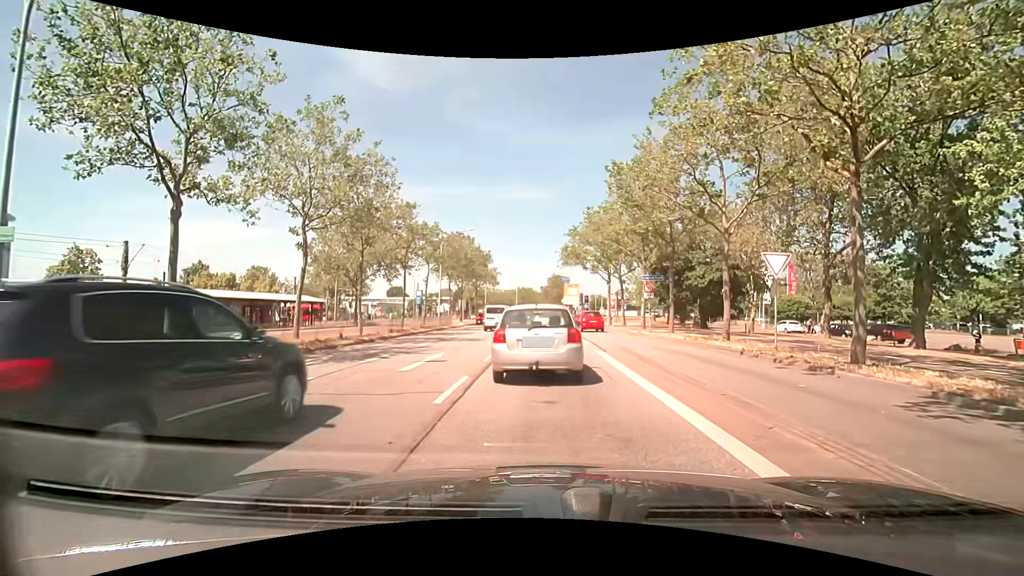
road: primary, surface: asphalt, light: Day
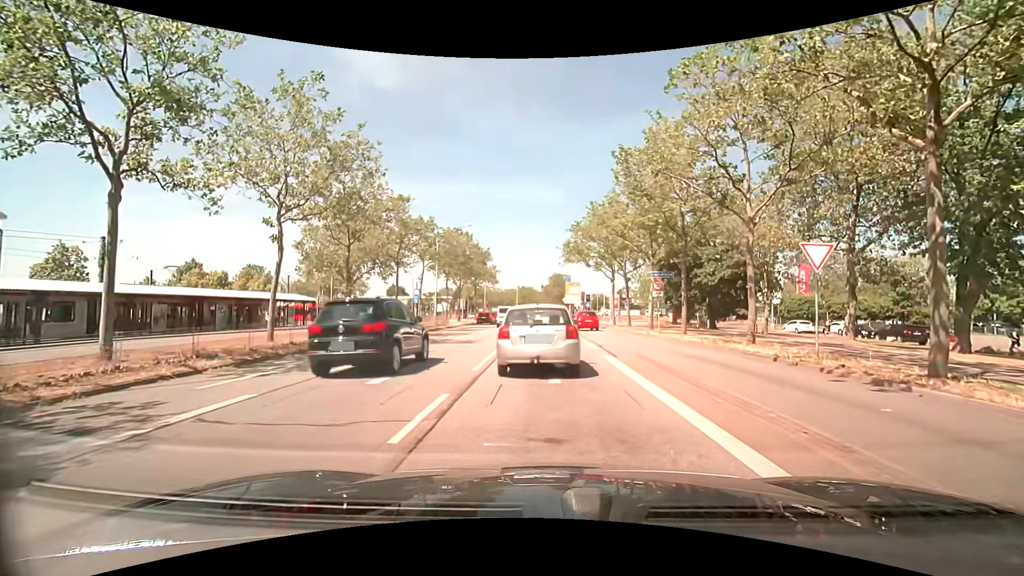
(0.0, +2.3) m; -1°
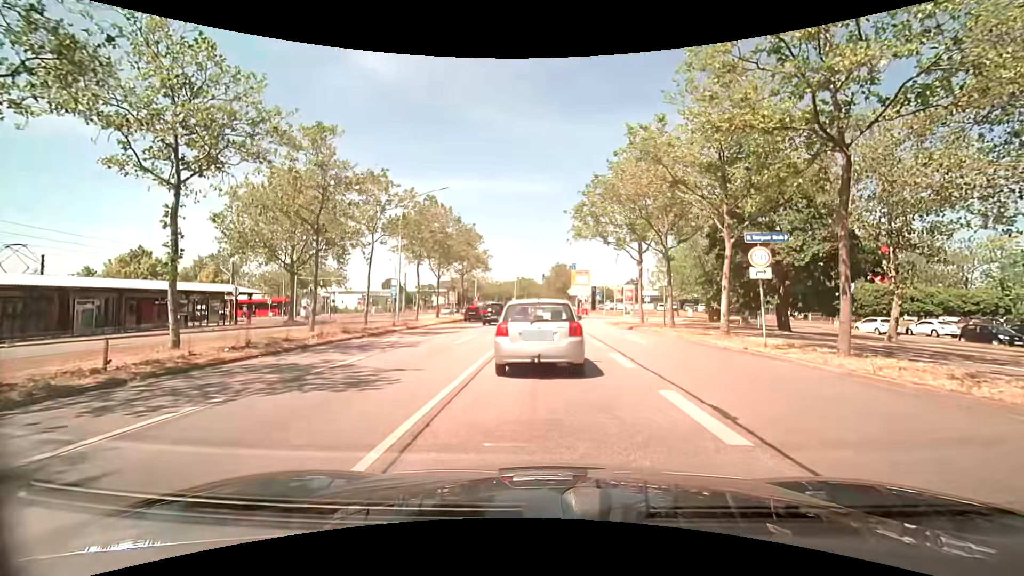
(+0.1, +13.0) m; +2°
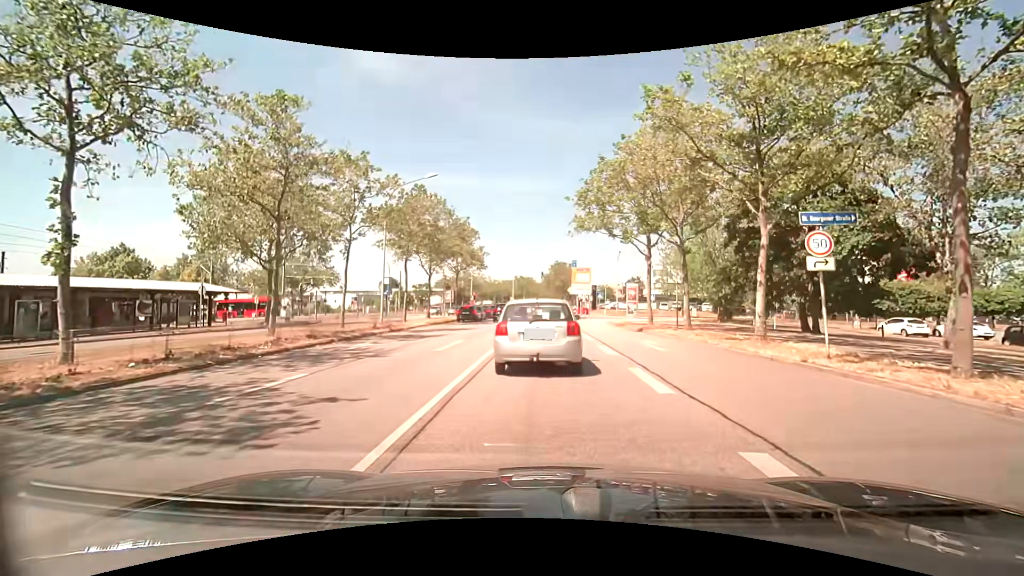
(-0.1, +3.2) m; -1°
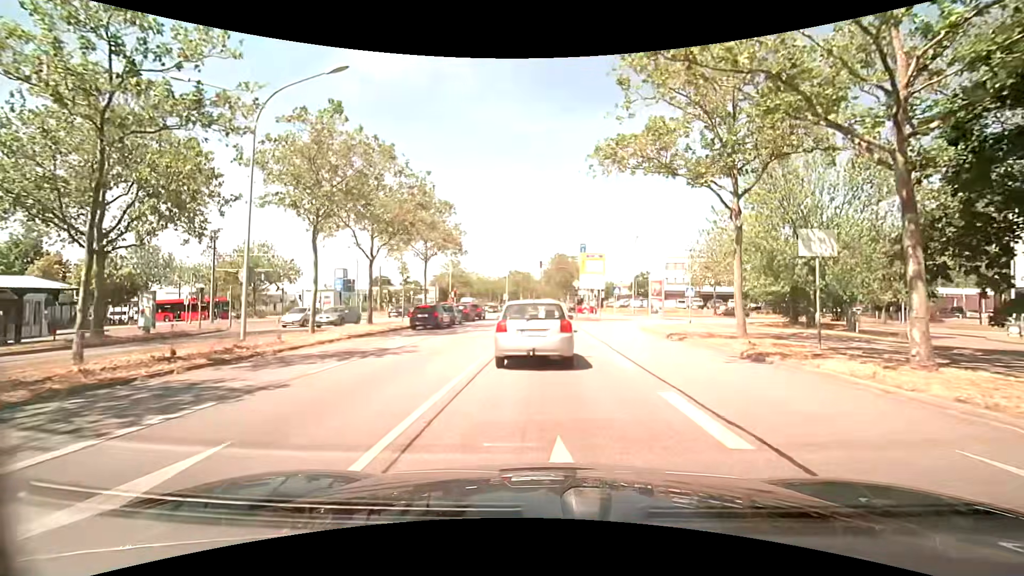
(-0.1, +15.1) m; 0°
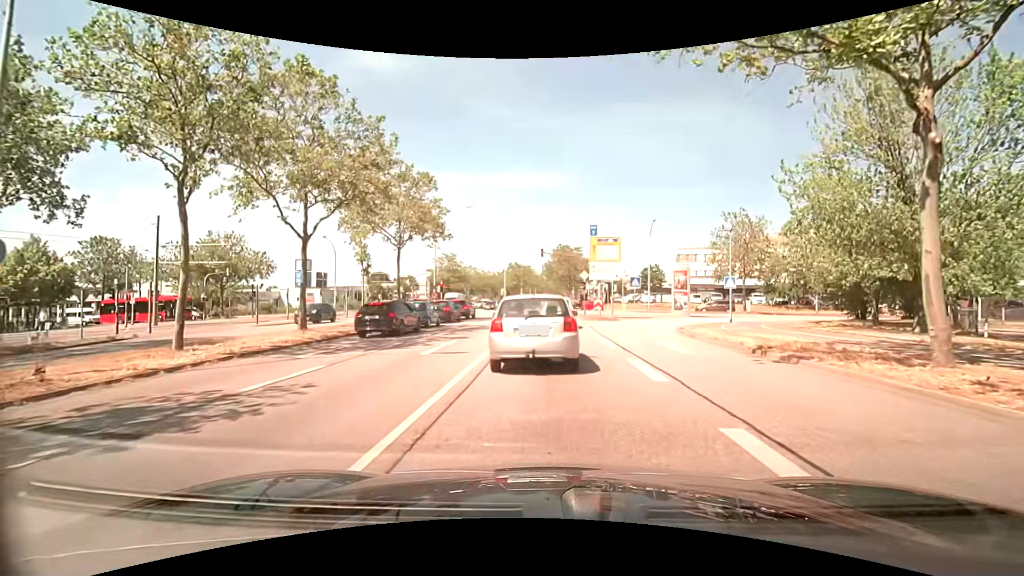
(-0.1, +8.3) m; -1°
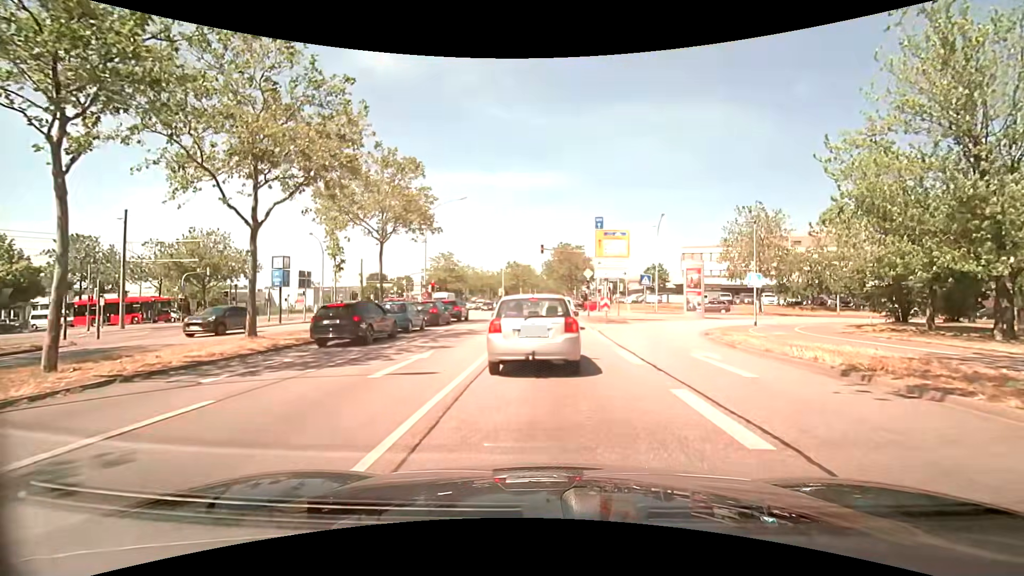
(0.0, +3.7) m; 0°
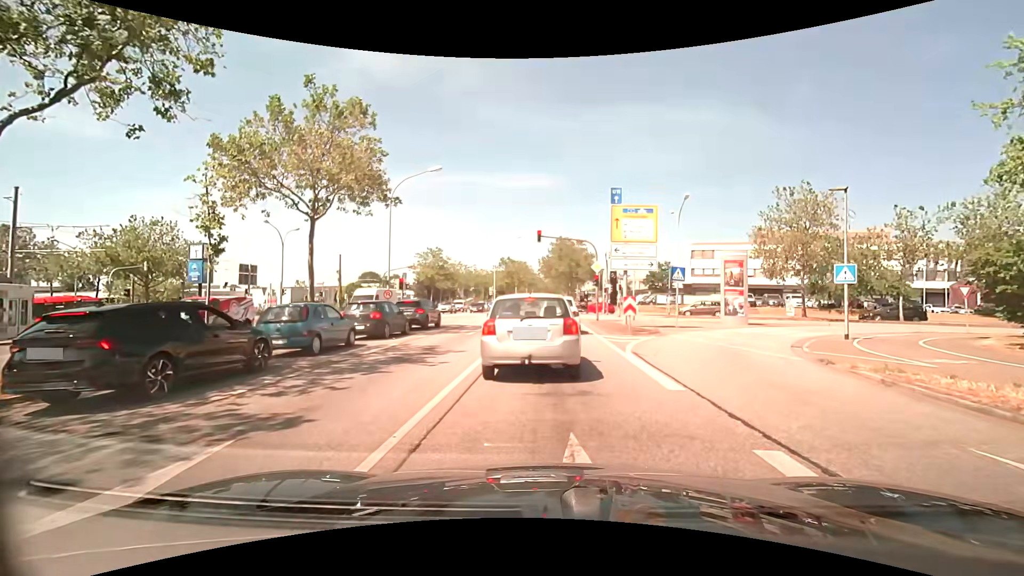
(+0.1, +8.7) m; 0°
(0, +10) (0, +20) (+1, +30) (+1, +40) (+1, +50) (+1, +60) (+2, +70) (+2, +80) (+2, +90) (+2, +100) m
